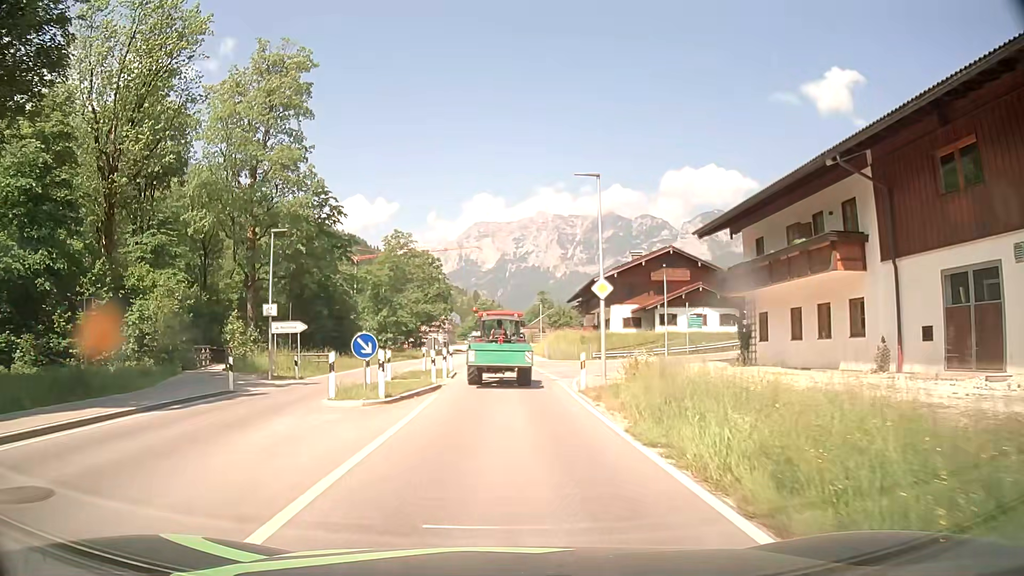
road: primary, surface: asphalt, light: Day
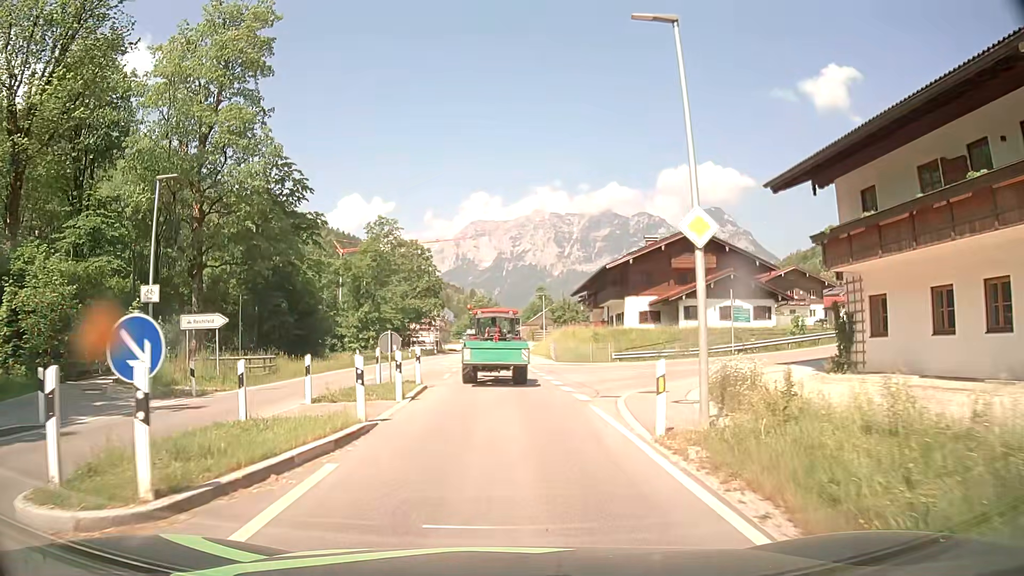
(+0.1, +10.0) m; +1°
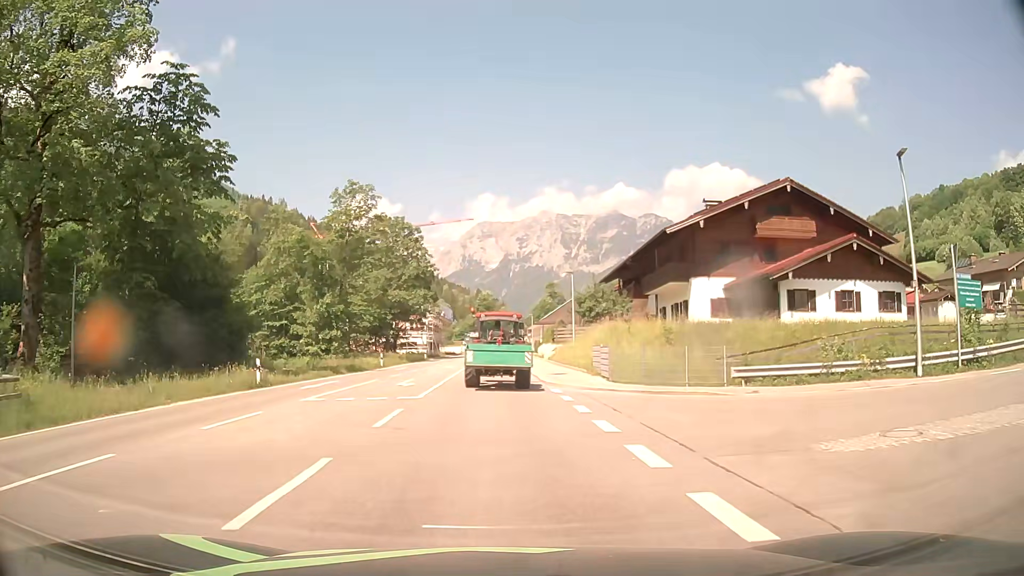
(-0.2, +19.6) m; 0°
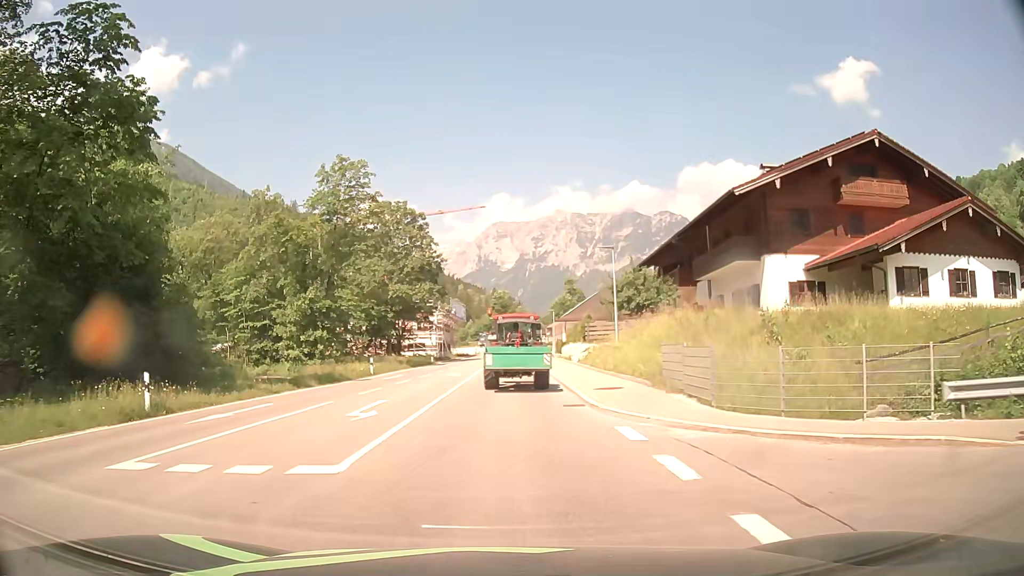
(-0.1, +9.7) m; -2°
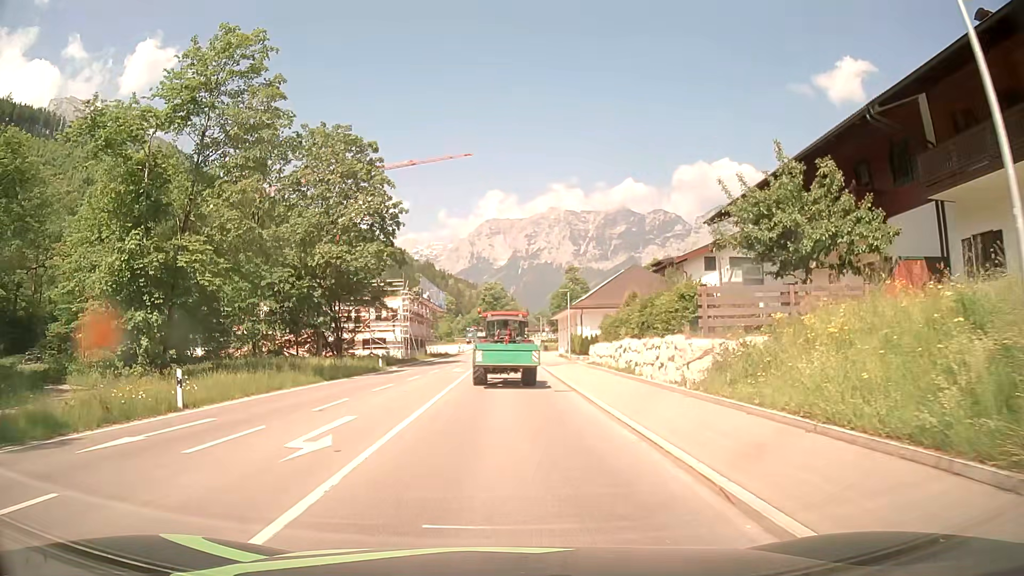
(+0.1, +24.3) m; +1°
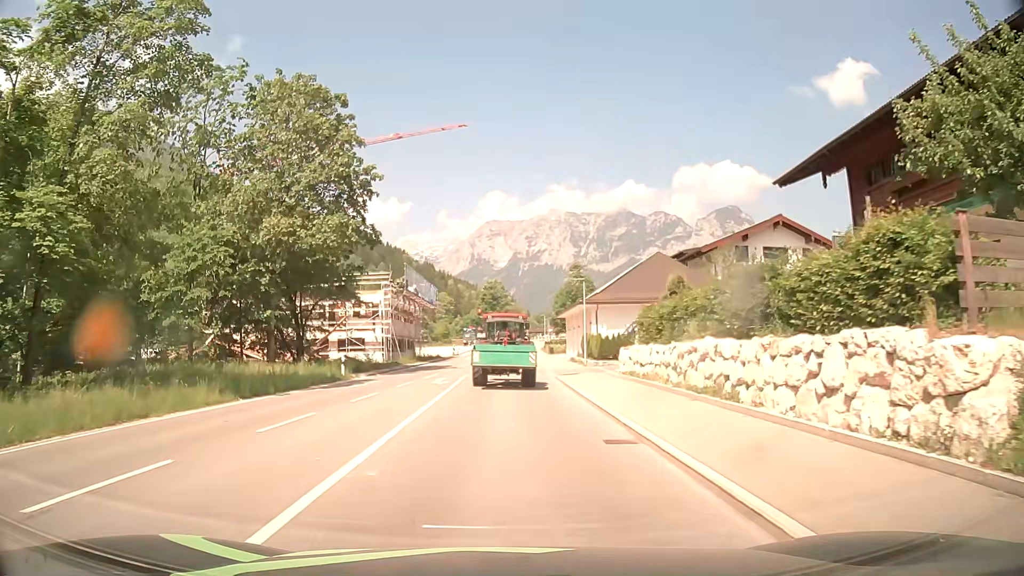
(0.0, +9.8) m; 0°
